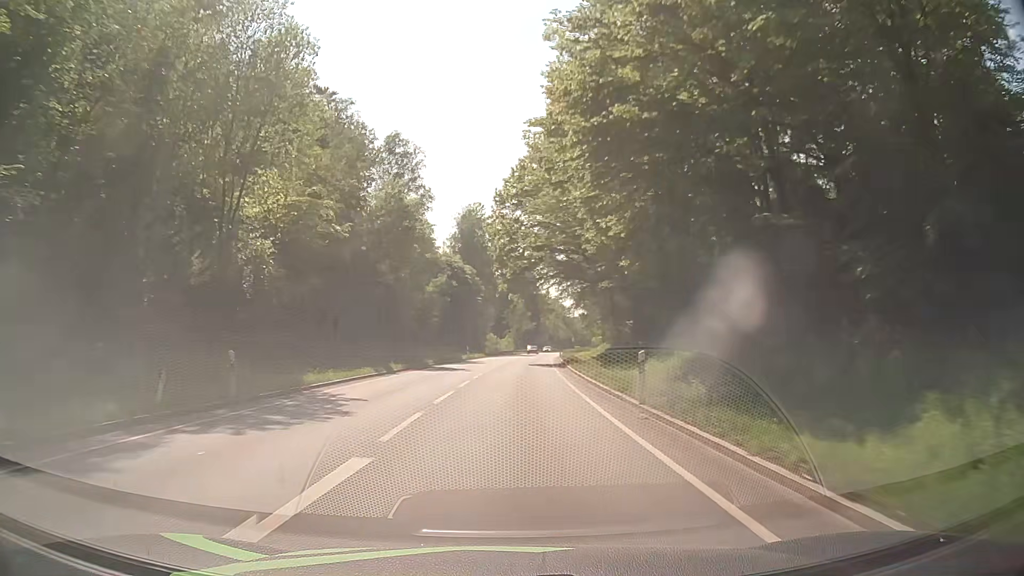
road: primary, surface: asphalt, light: Day
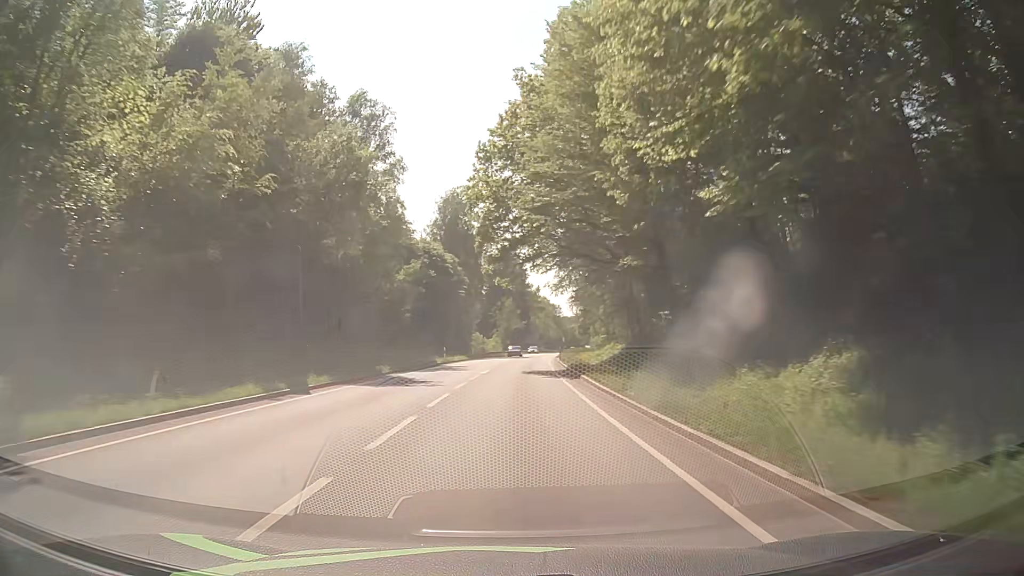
(+0.1, +12.7) m; +1°
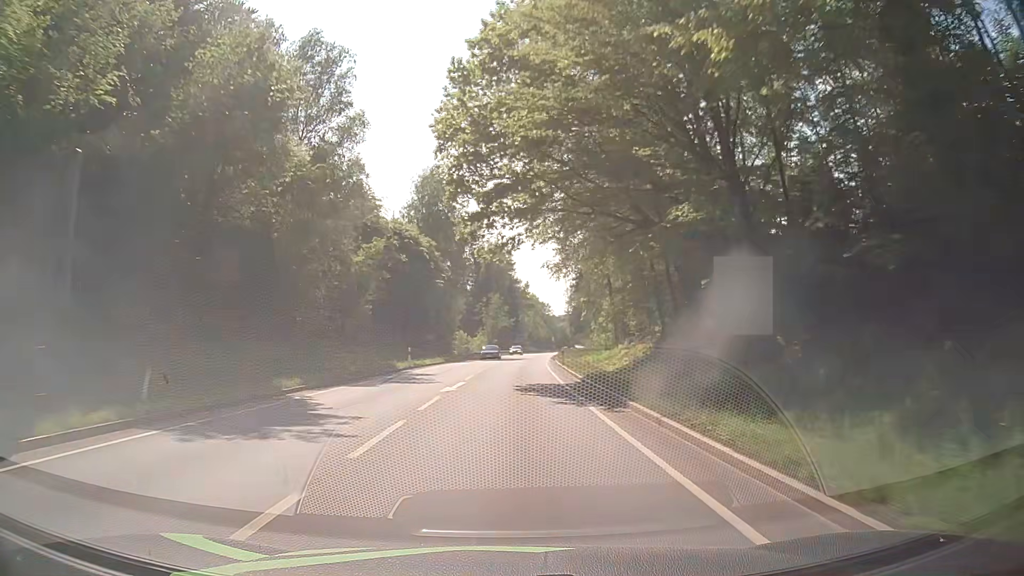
(+0.2, +12.7) m; +2°
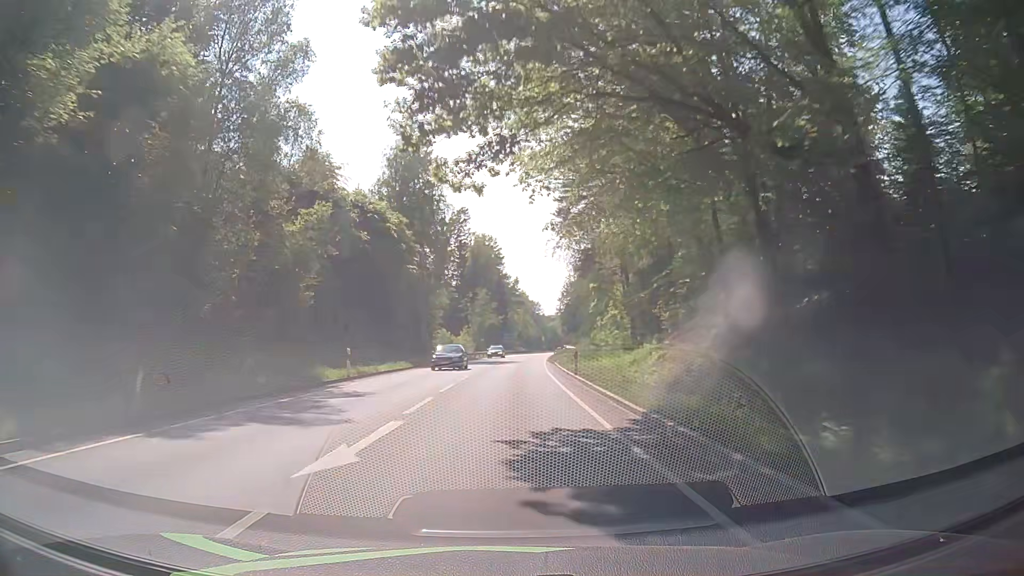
(0.0, +12.7) m; +1°
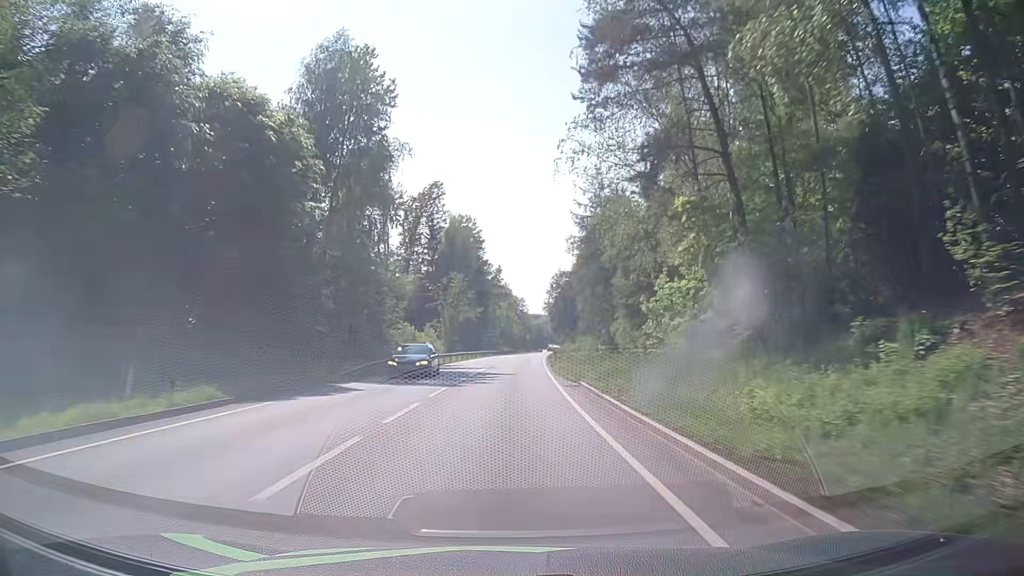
(+0.3, +25.3) m; +1°
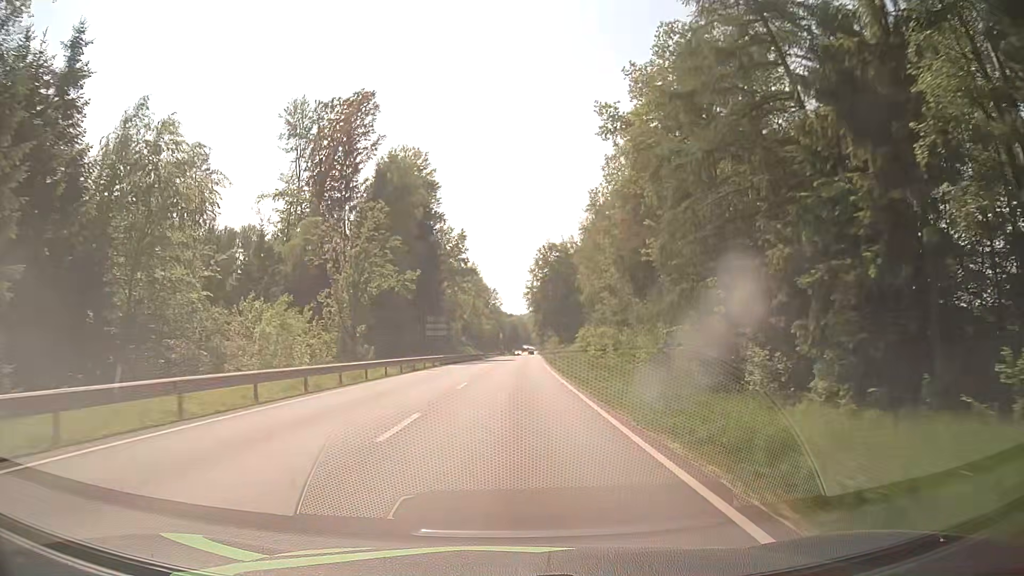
(+1.2, +50.7) m; +2°
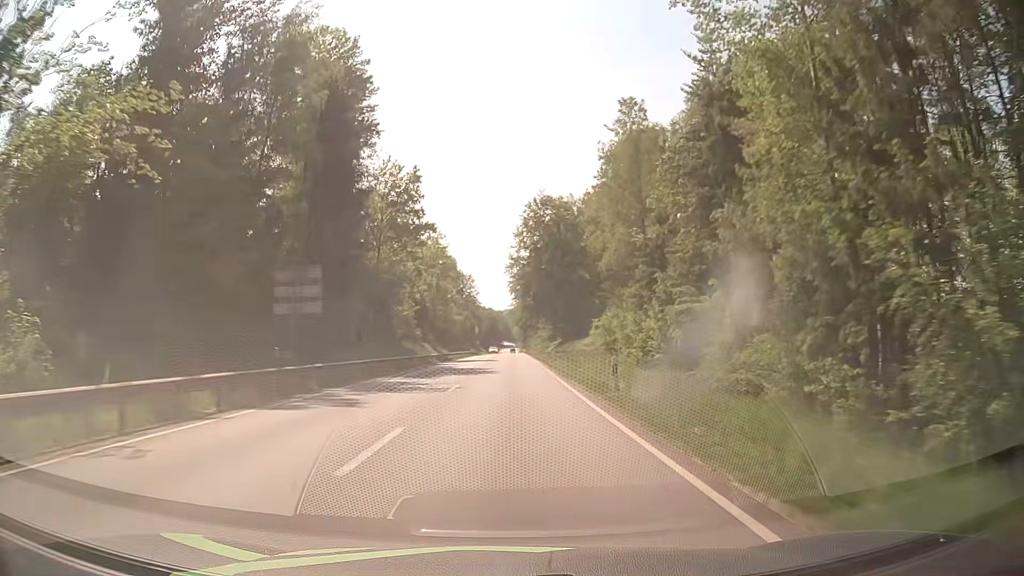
(+0.7, +38.2) m; +2°
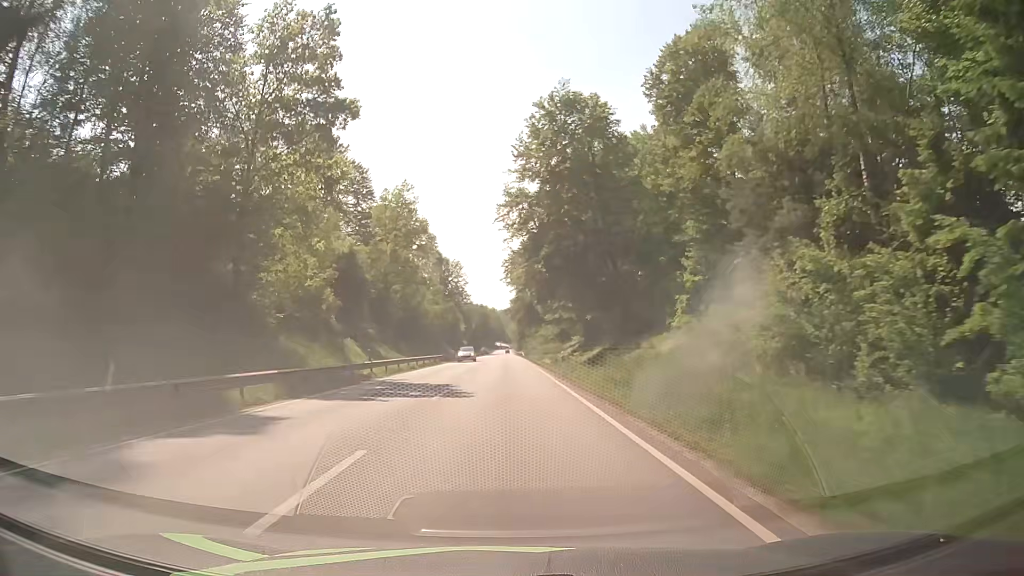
(+0.2, +38.3) m; 0°
(0, +10) (0, +20) (0, +30) (0, +40) (0, +50) (0, +60) (0, +70) (0, +80) (0, +90) (0, +100) m
